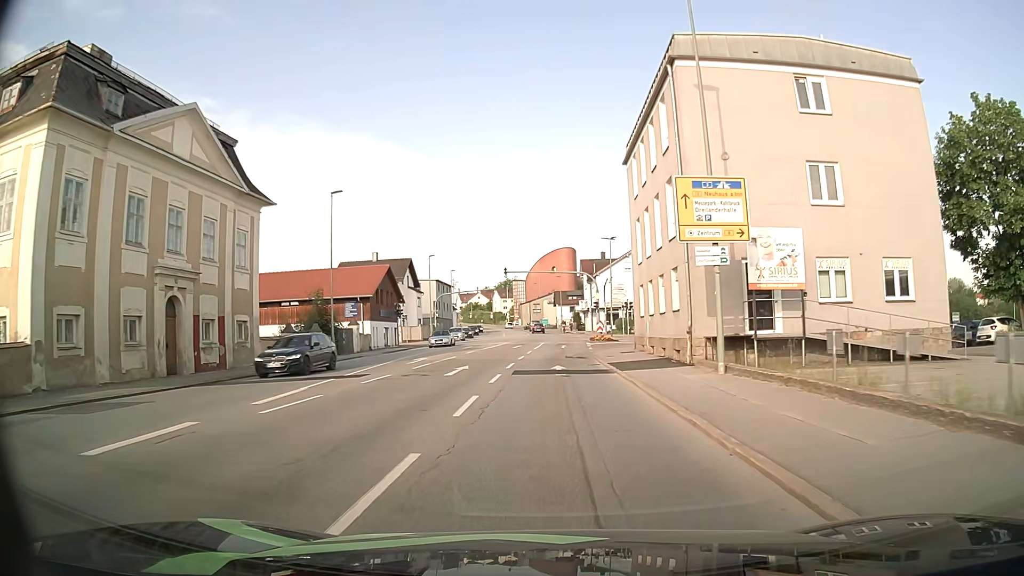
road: tertiary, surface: asphalt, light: Day
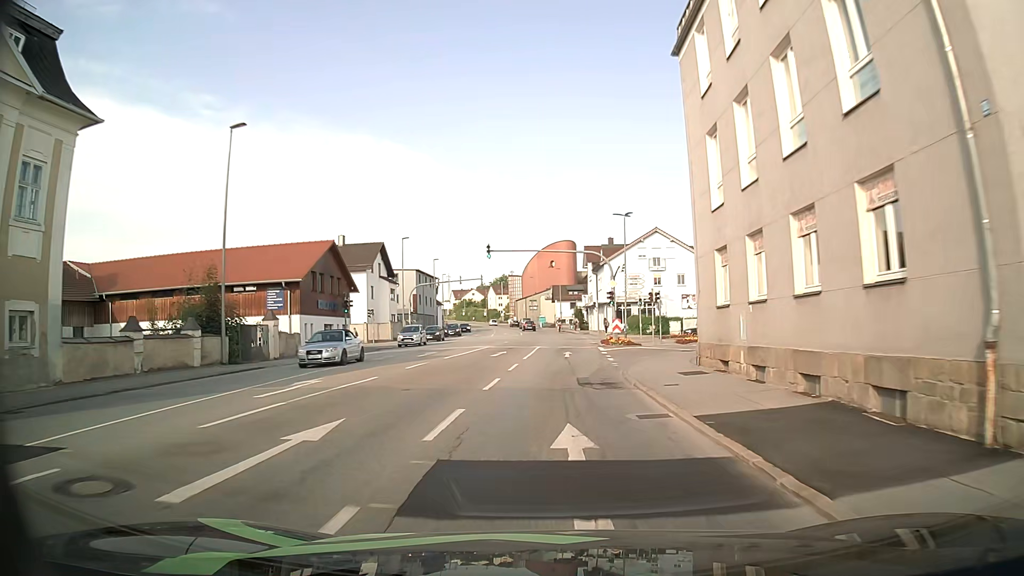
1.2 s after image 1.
(0.0, +14.5) m; 0°
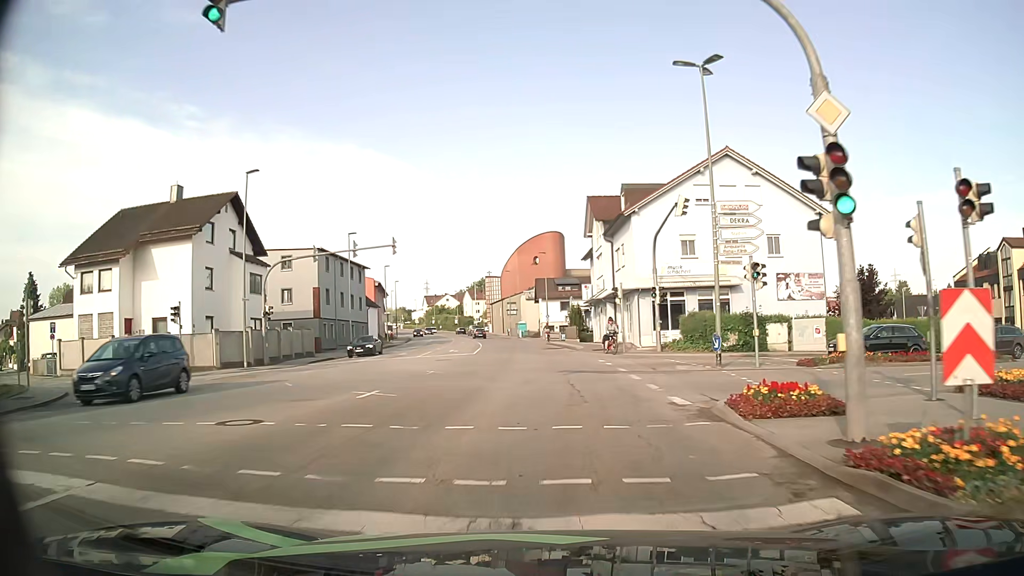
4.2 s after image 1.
(+0.4, +33.9) m; +1°
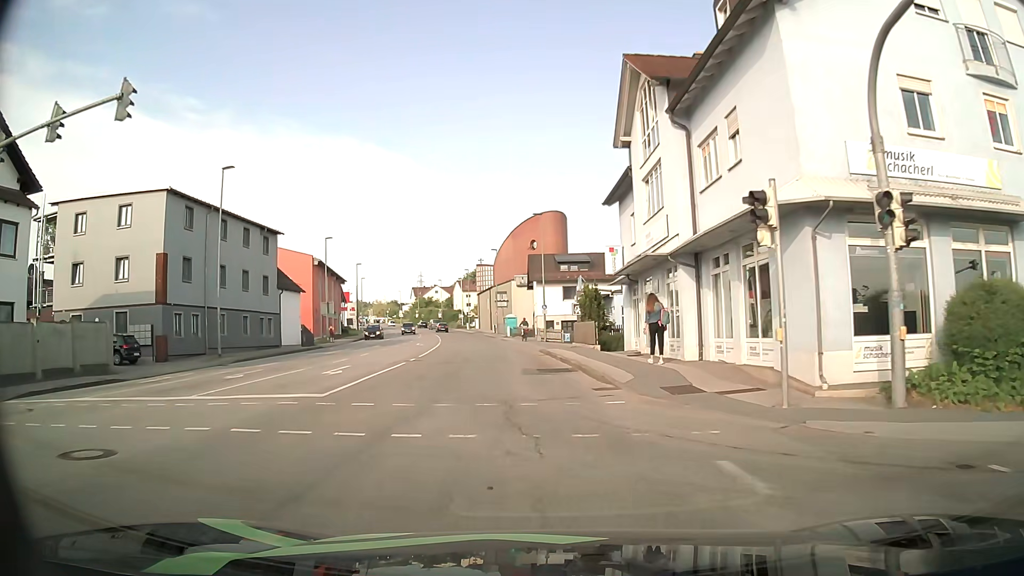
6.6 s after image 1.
(+0.3, +24.5) m; 0°
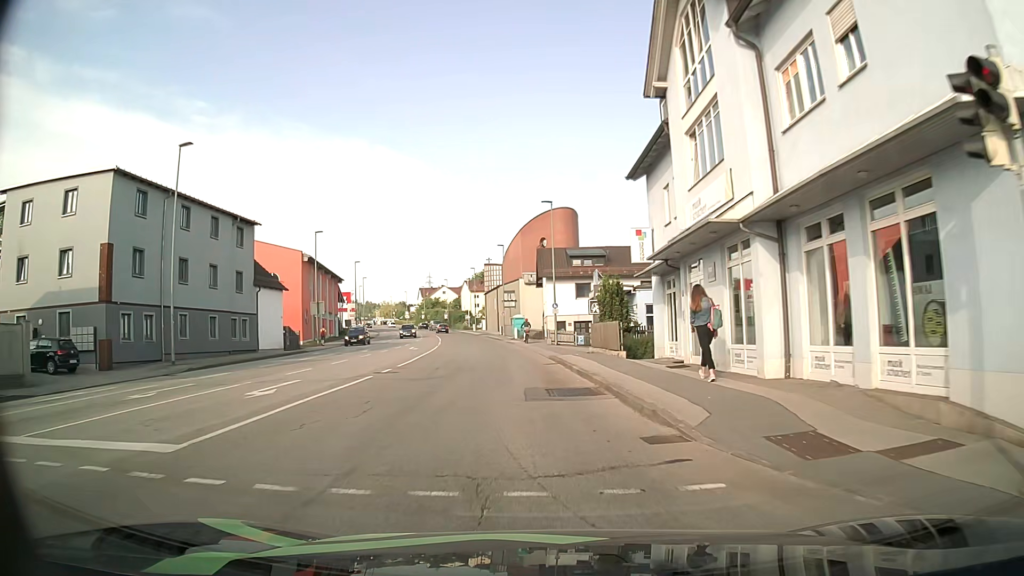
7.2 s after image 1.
(0.0, +6.0) m; -1°
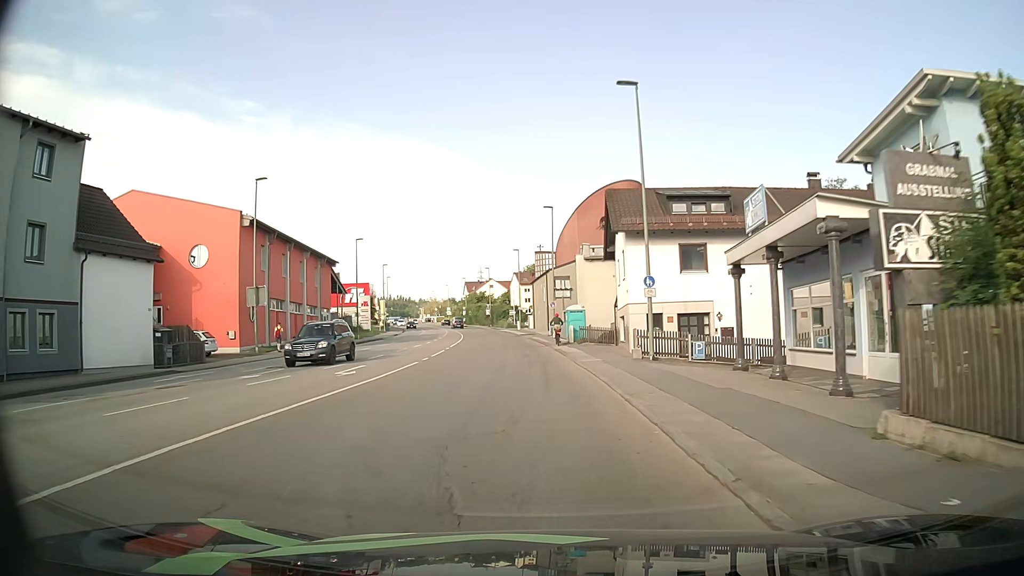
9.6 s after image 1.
(-0.7, +23.6) m; -3°
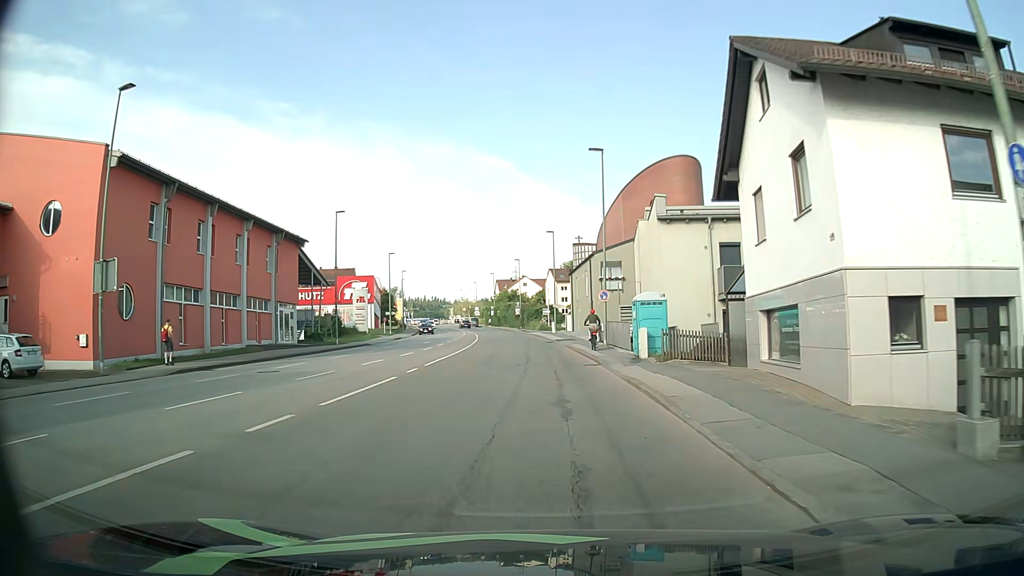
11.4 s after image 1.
(-0.8, +18.1) m; -4°
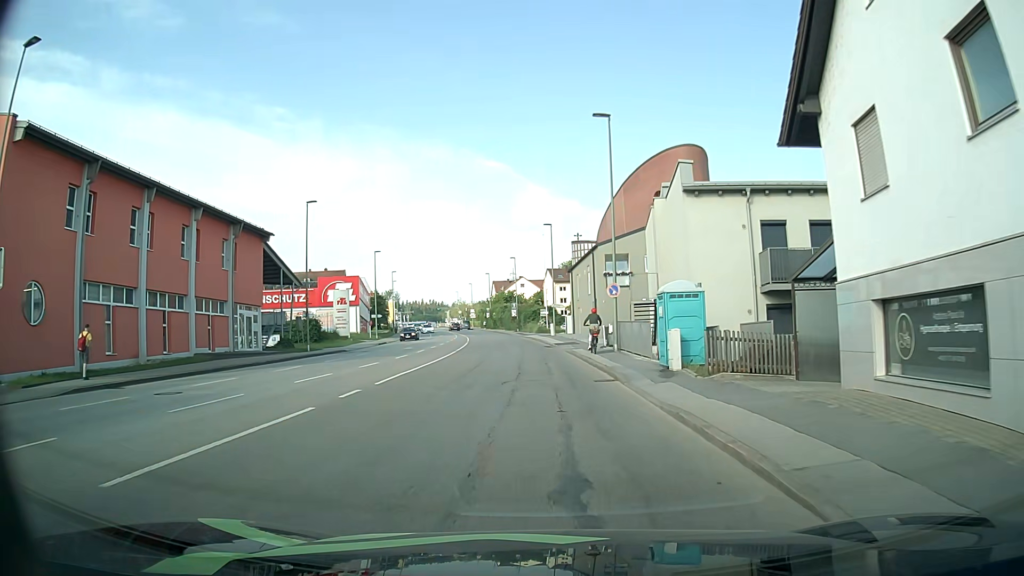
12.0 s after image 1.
(+0.1, +6.2) m; +1°
(0, +10) (0, +20) (-1, +30) (-1, +40) (-2, +50) (-3, +60) (-4, +70) (-6, +80) (-8, +90) (-10, +99) m
